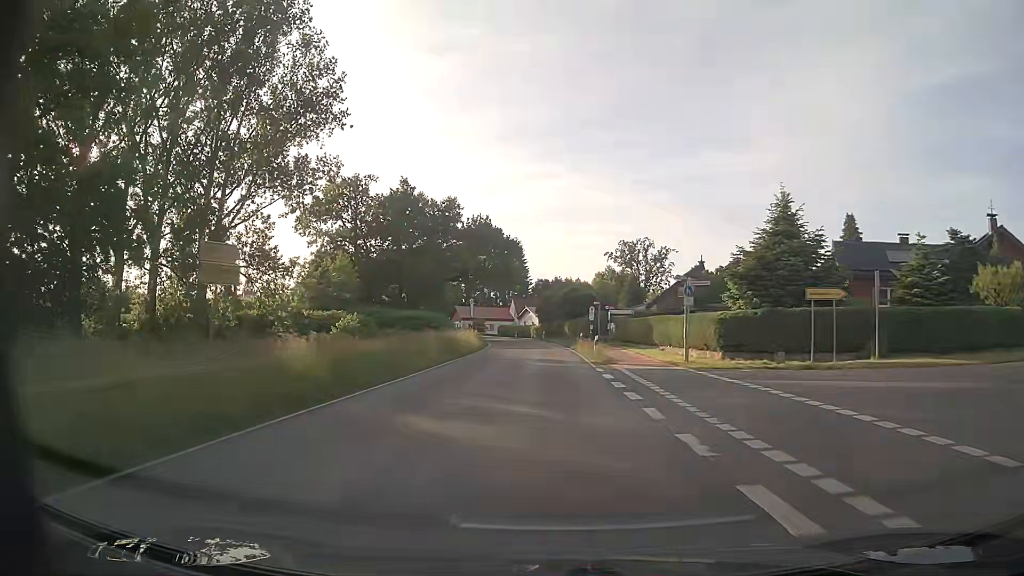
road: tertiary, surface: asphalt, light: Day
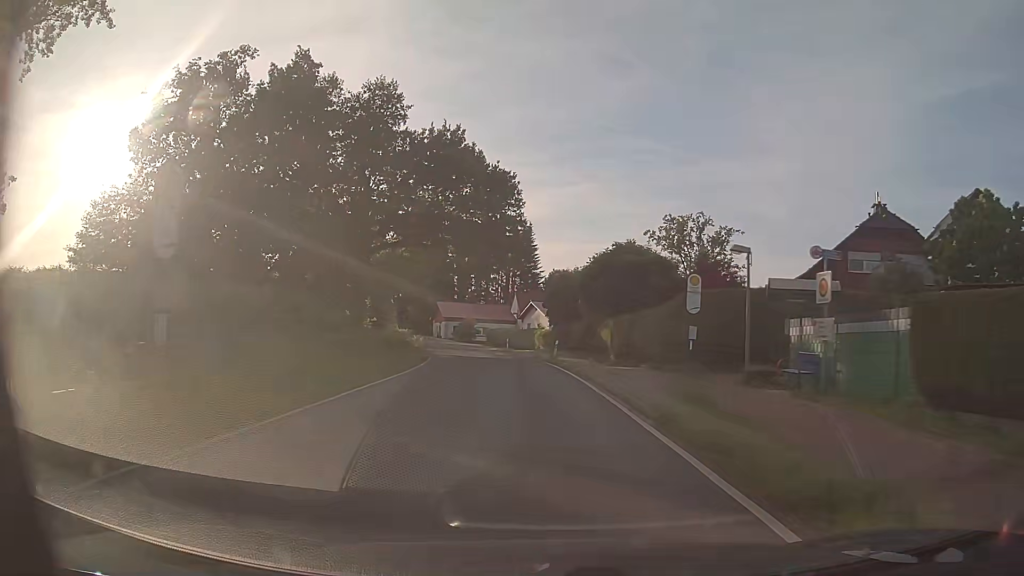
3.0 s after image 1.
(-0.3, +42.4) m; -2°
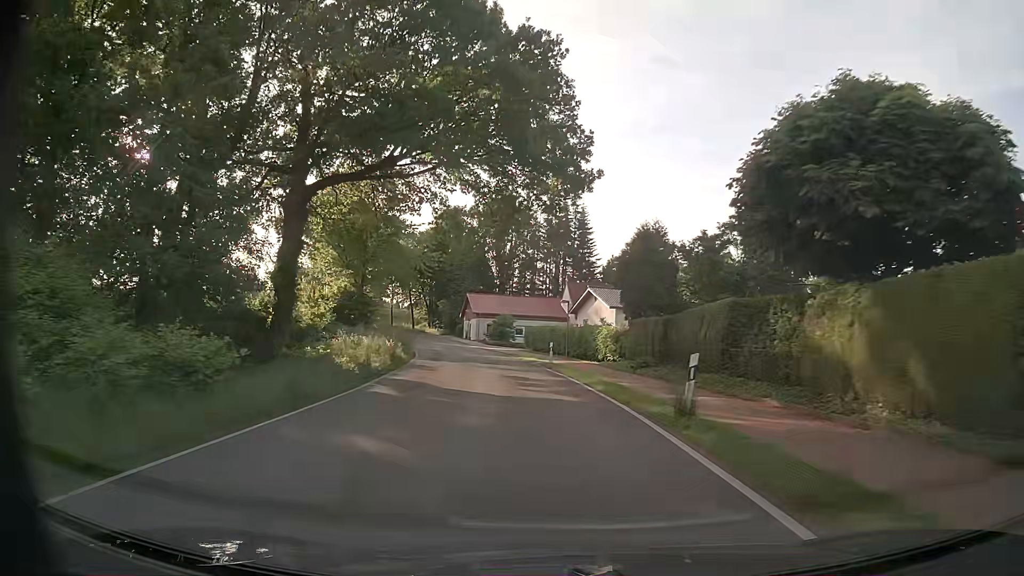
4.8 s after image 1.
(-0.9, +24.4) m; -4°
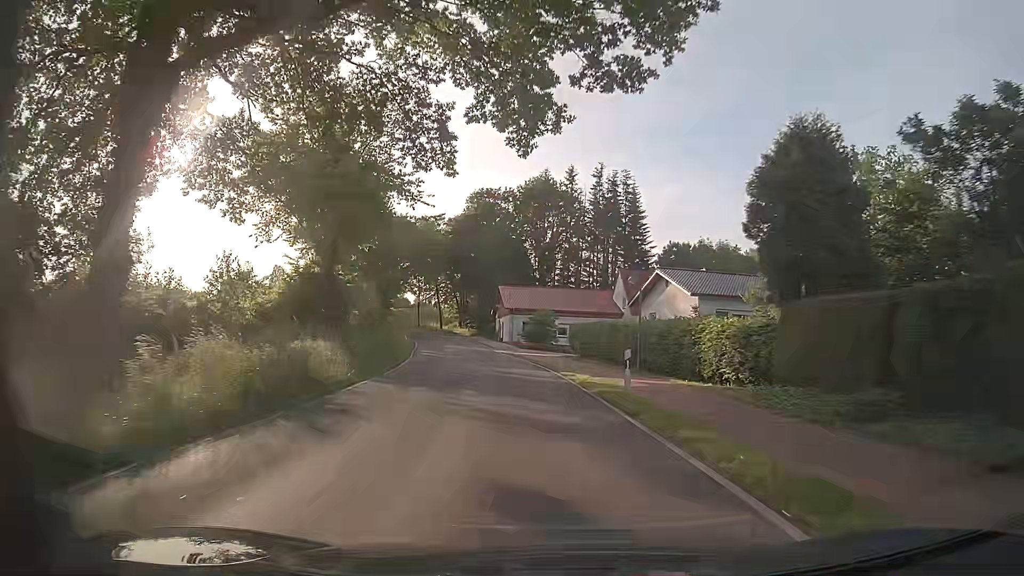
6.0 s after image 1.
(-0.5, +16.1) m; -3°
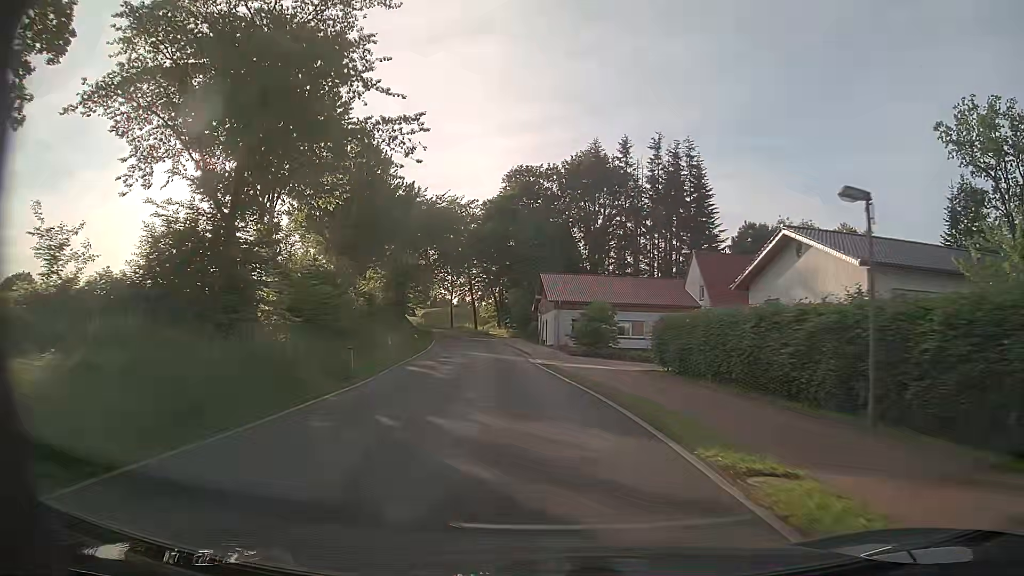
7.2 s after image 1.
(-0.6, +16.2) m; -5°
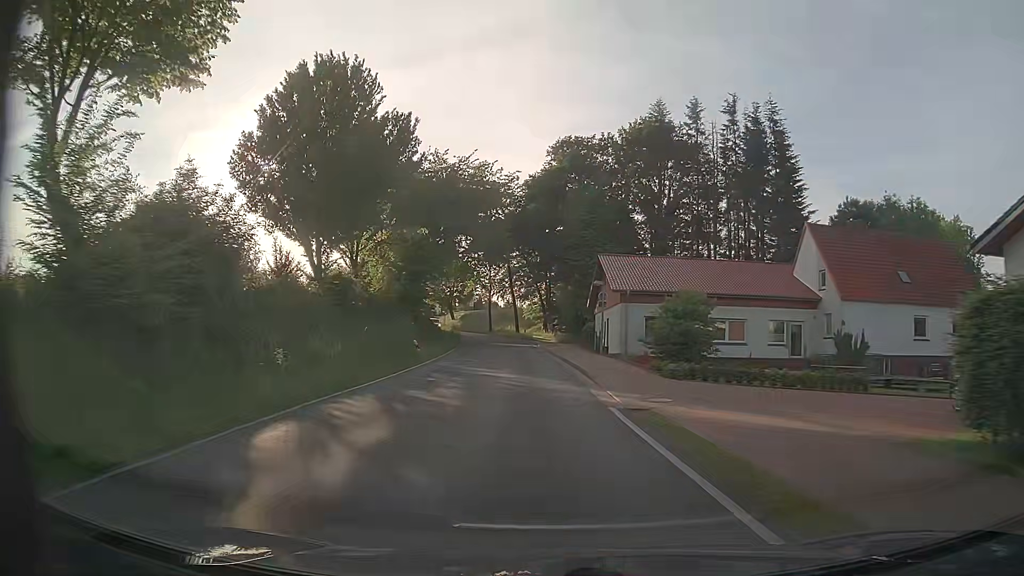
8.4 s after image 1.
(-0.4, +16.3) m; -4°
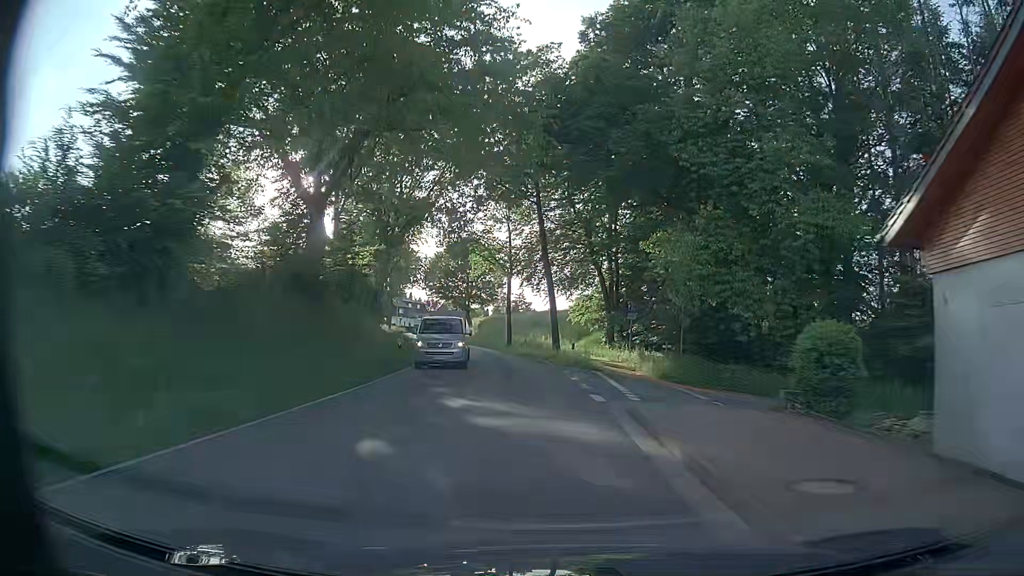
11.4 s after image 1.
(-1.3, +41.1) m; -3°
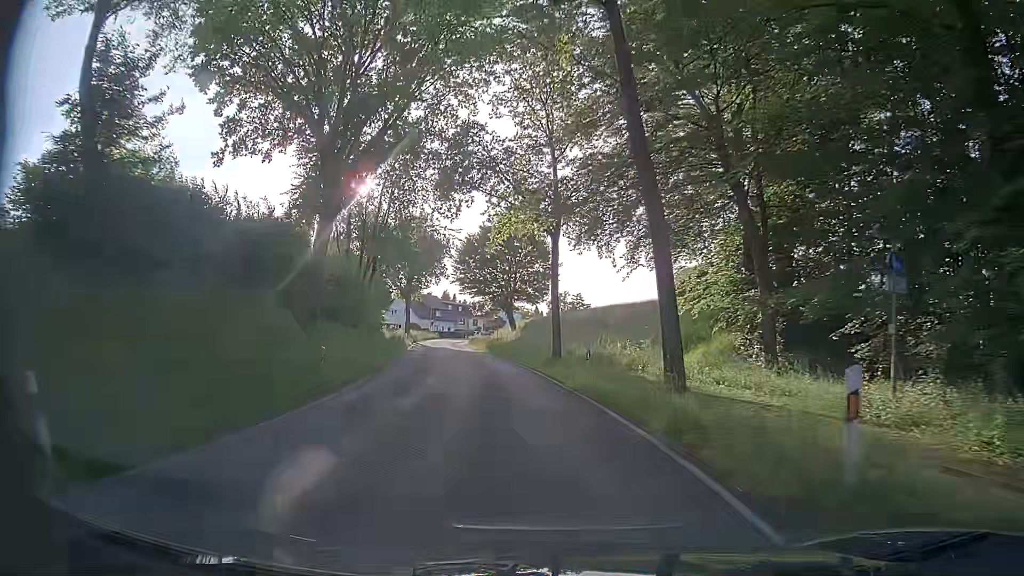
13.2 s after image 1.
(-0.8, +24.4) m; -5°
(0, +10) (-1, +20) (-2, +30) (-4, +40) (-5, +50) (-7, +60) (-9, +69) (-10, +79) (-11, +89) (-11, +99) m
